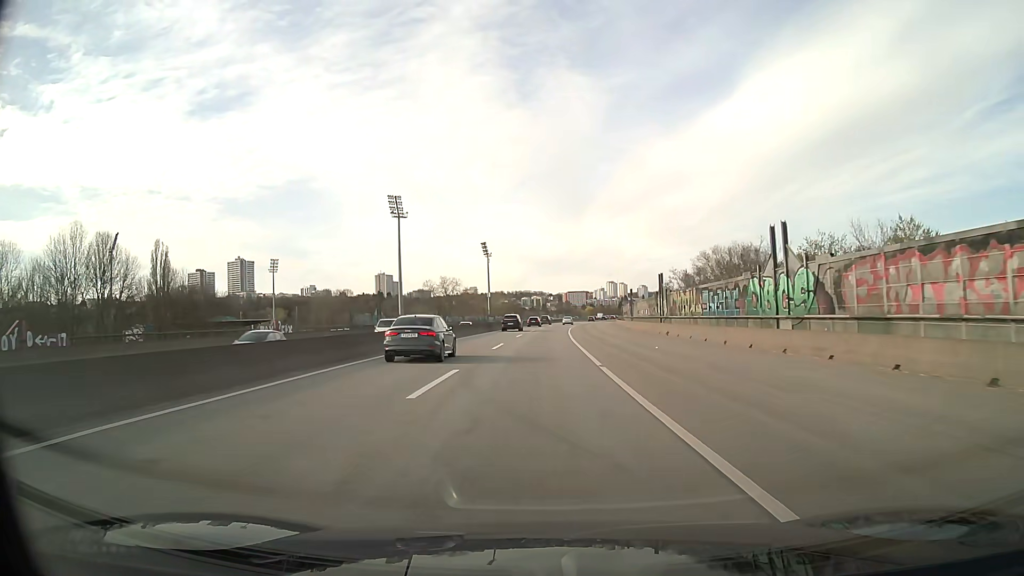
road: motorway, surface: asphalt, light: Day
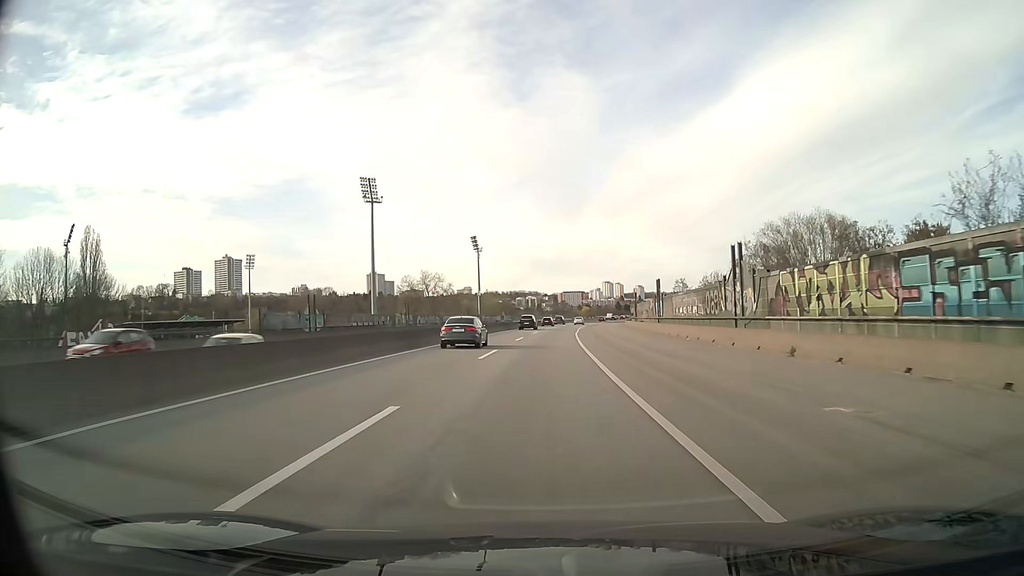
(0.0, +24.8) m; 0°
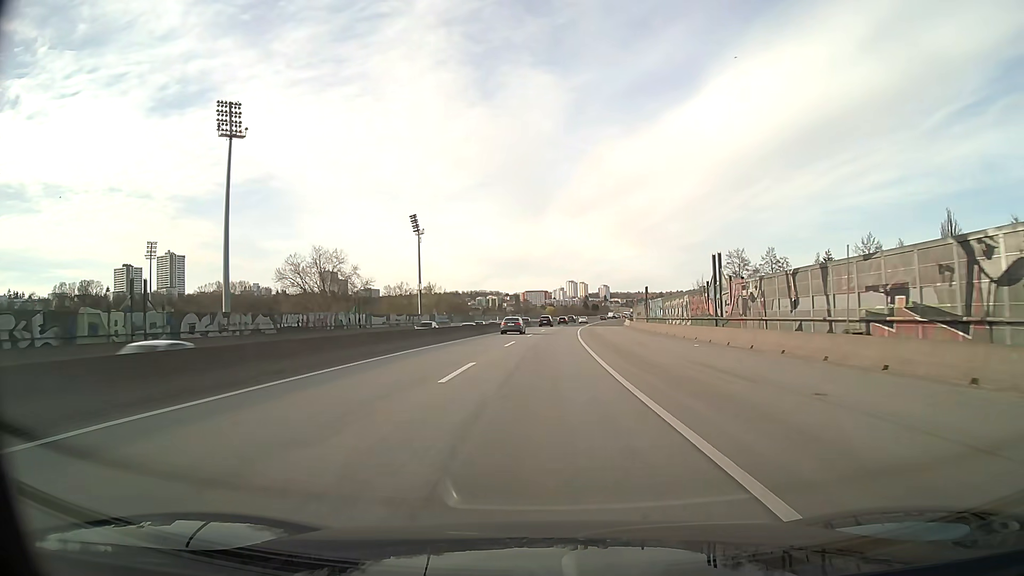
(+1.5, +62.4) m; +3°
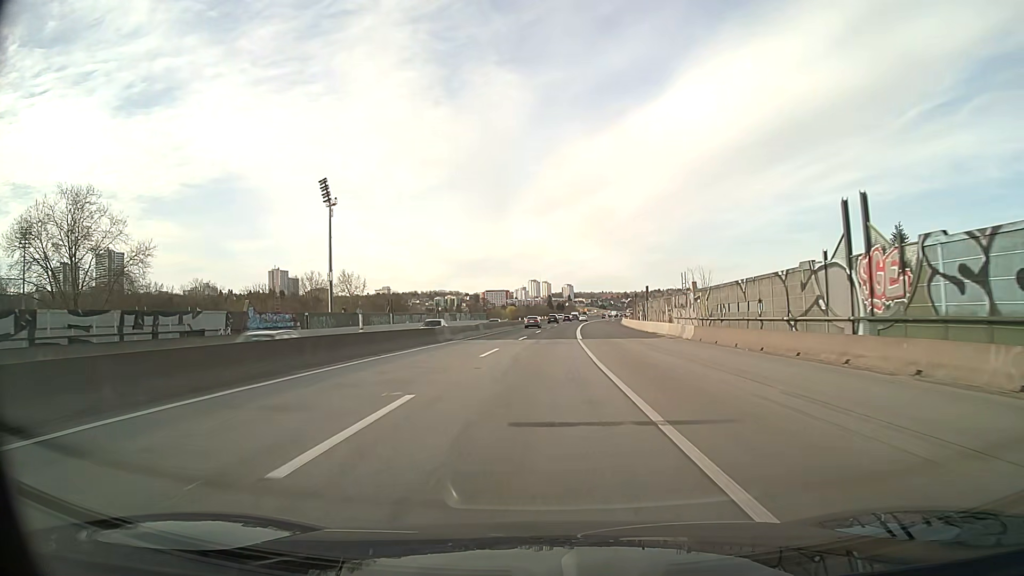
(+1.9, +62.5) m; +3°
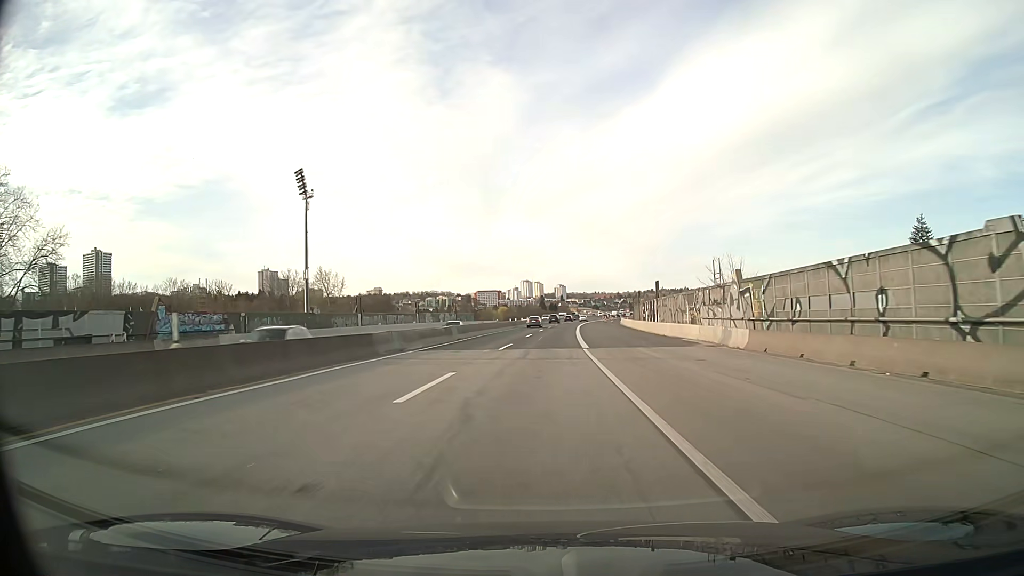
(+0.1, +12.5) m; +1°
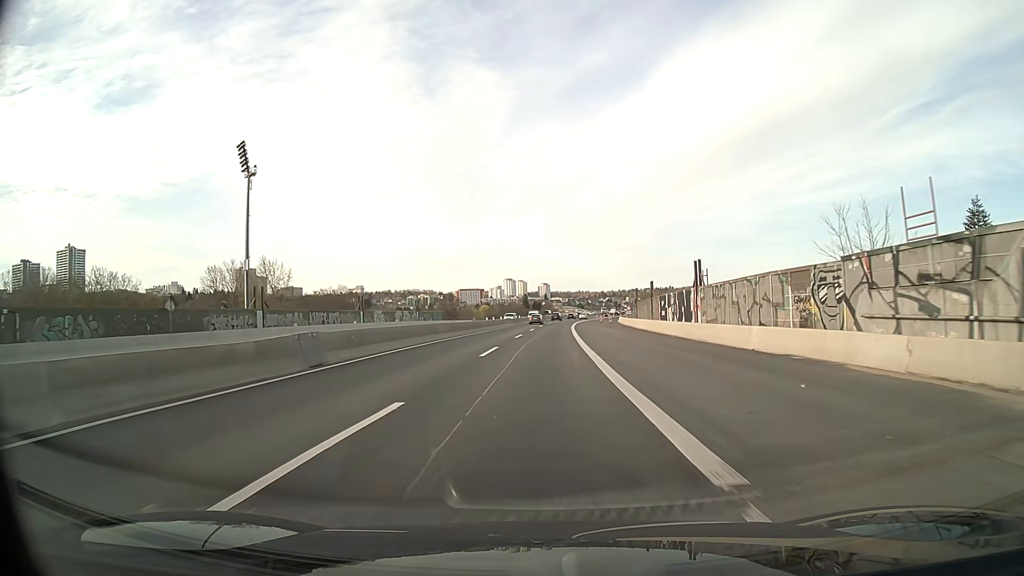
(+0.3, +25.1) m; +1°
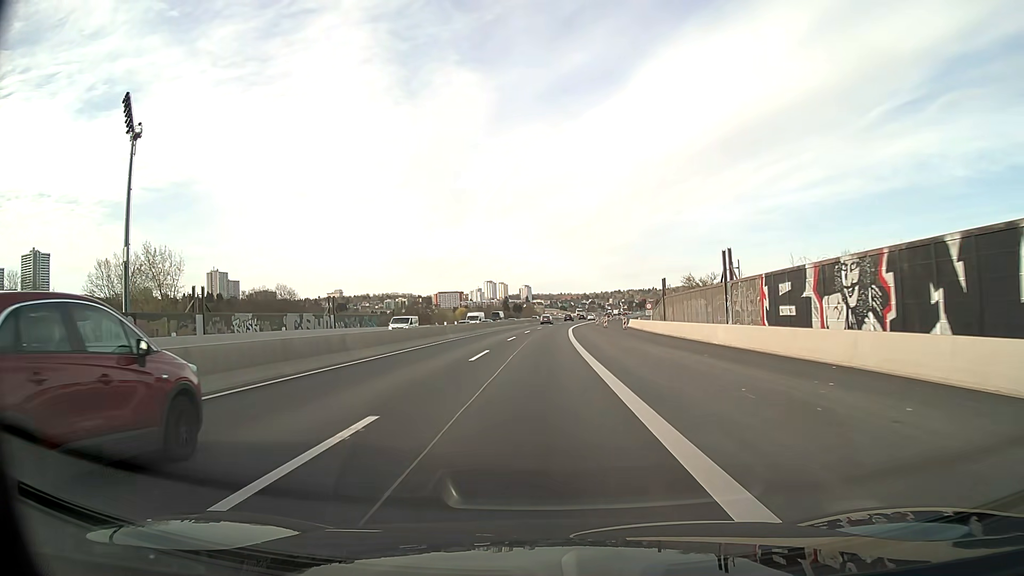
(+0.7, +37.6) m; +2°
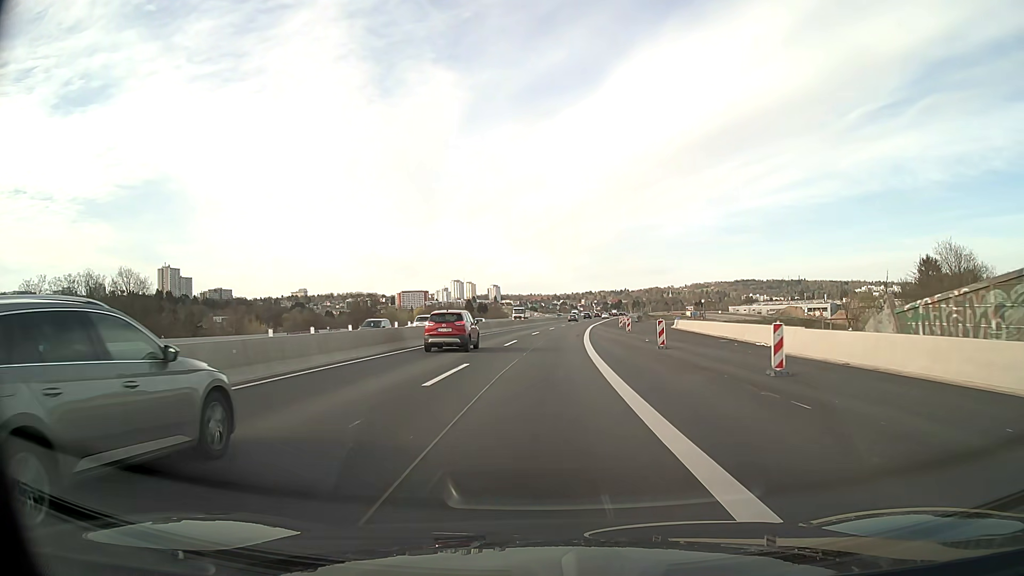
(+1.0, +62.7) m; +2°
(0, +10) (0, +20) (+1, +30) (+1, +40) (+1, +50) (+2, +60) (+3, +70) (+4, +80) (+5, +90) (+6, +100) m
